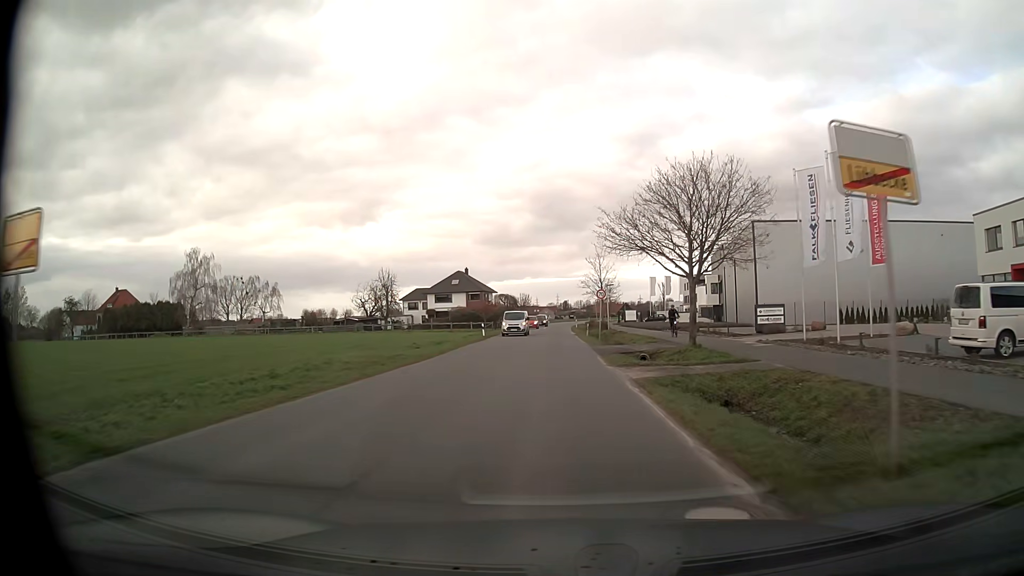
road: unclassified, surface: asphalt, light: Day
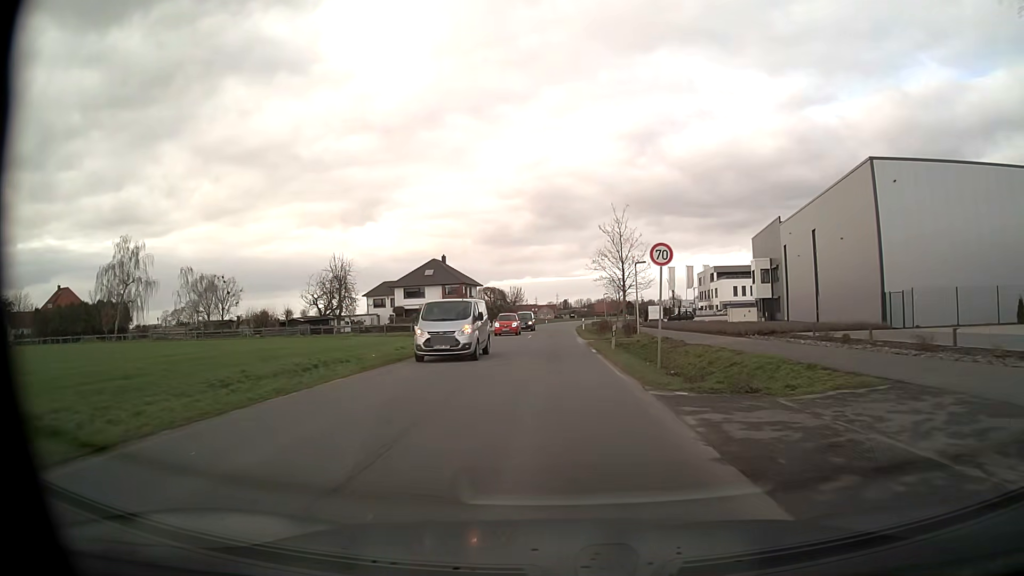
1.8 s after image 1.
(-0.1, +24.4) m; 0°
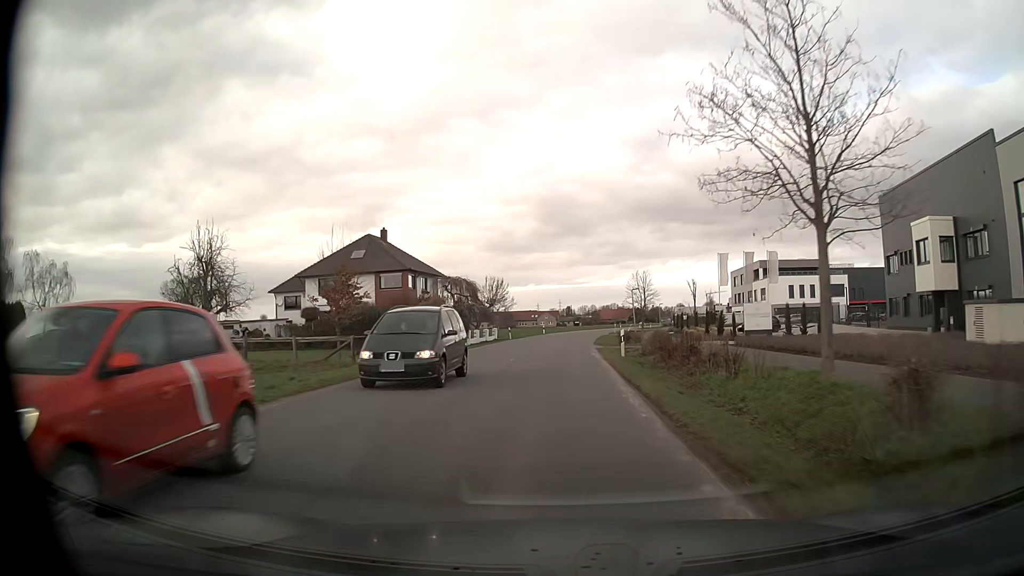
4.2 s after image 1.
(-0.2, +36.7) m; -1°
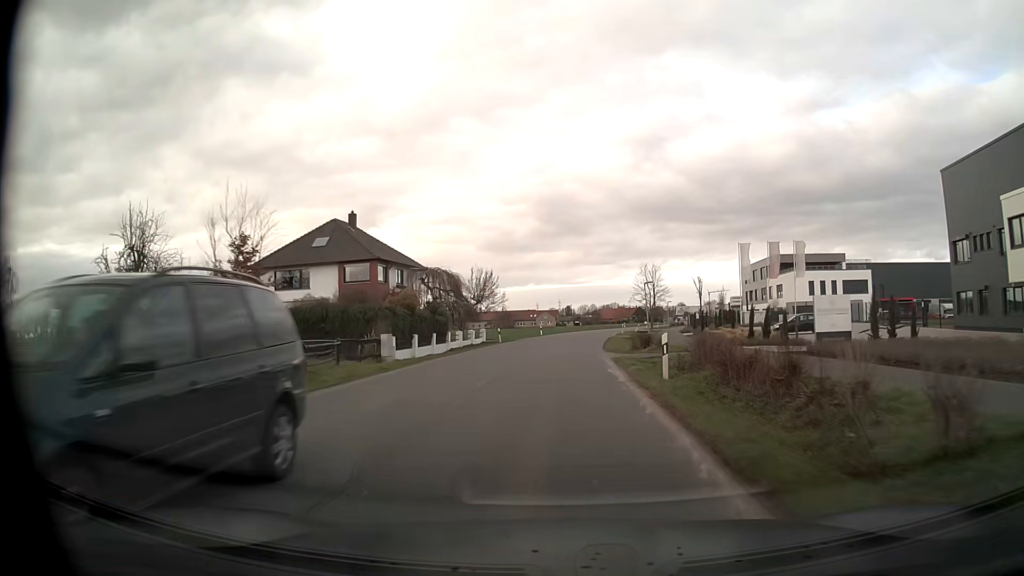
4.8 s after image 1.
(0.0, +10.1) m; 0°
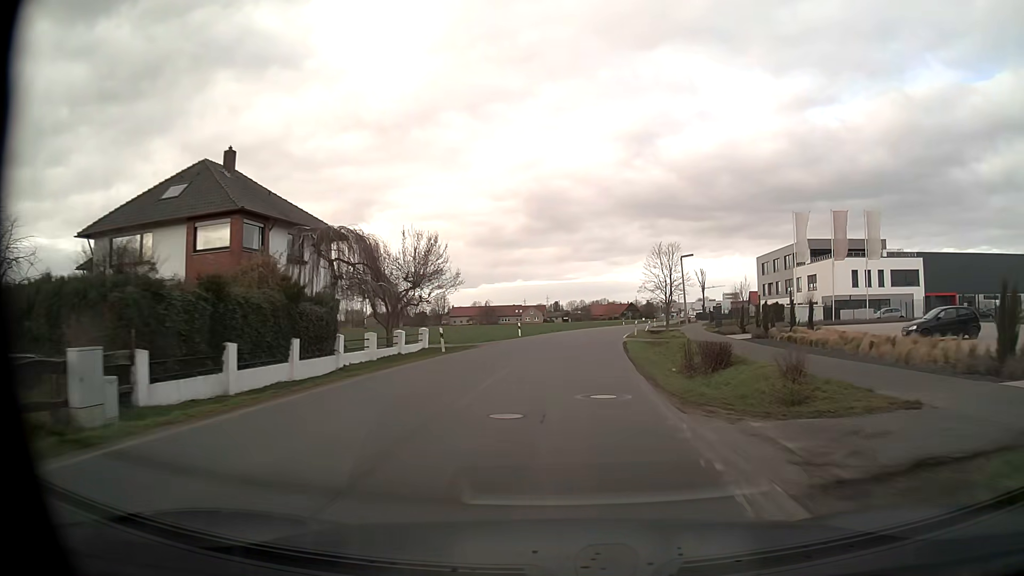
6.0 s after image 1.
(+0.2, +20.8) m; +1°
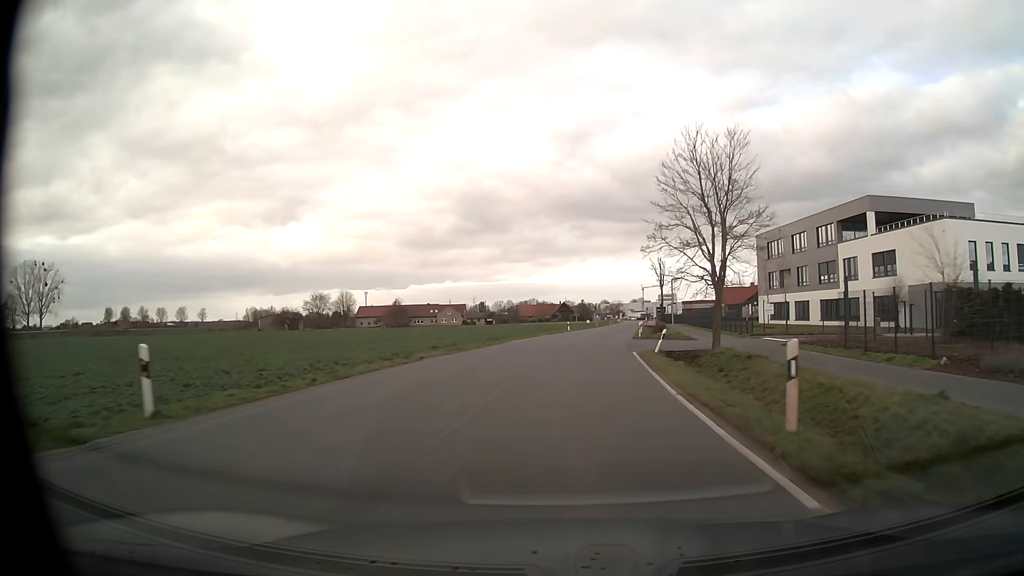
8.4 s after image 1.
(+1.9, +40.4) m; +6°
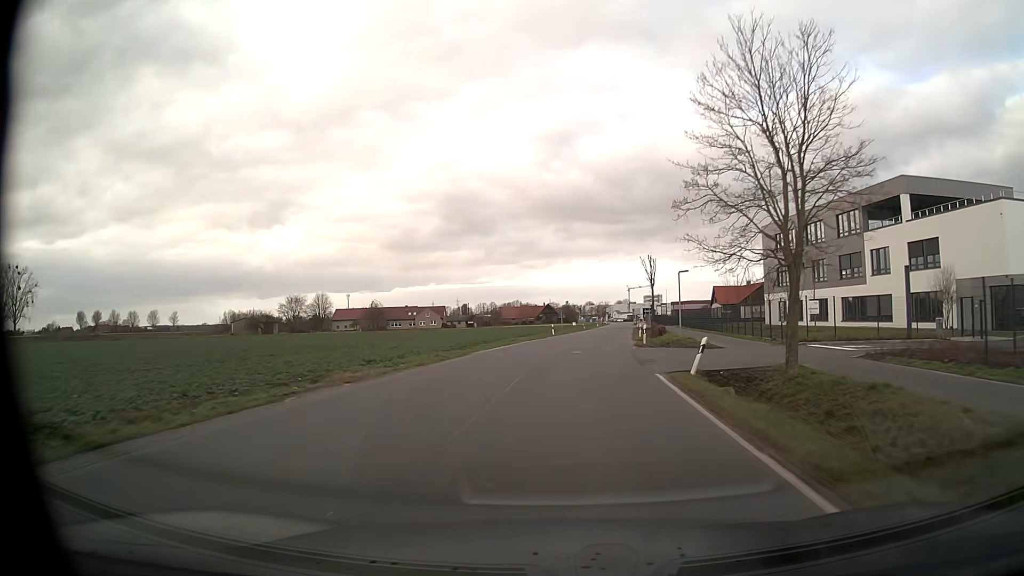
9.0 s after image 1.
(+0.1, +9.9) m; +1°
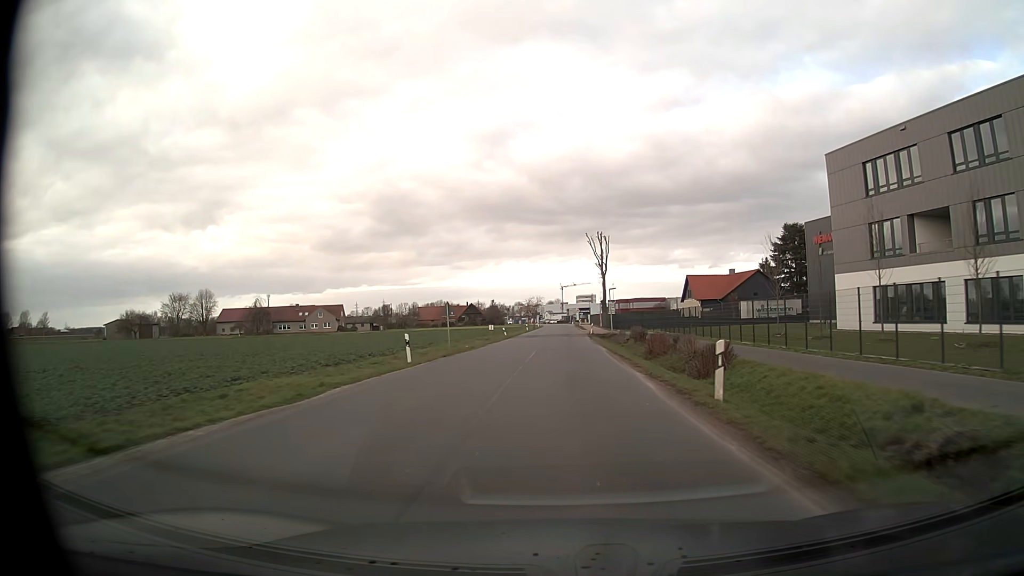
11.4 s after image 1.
(+2.3, +39.8) m; +6°
